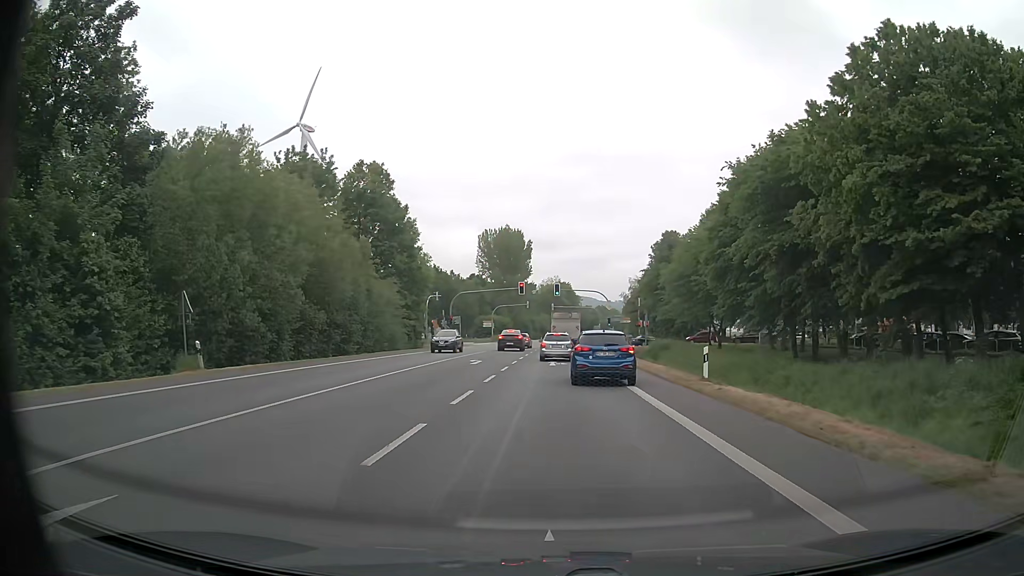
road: primary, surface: asphalt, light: Day
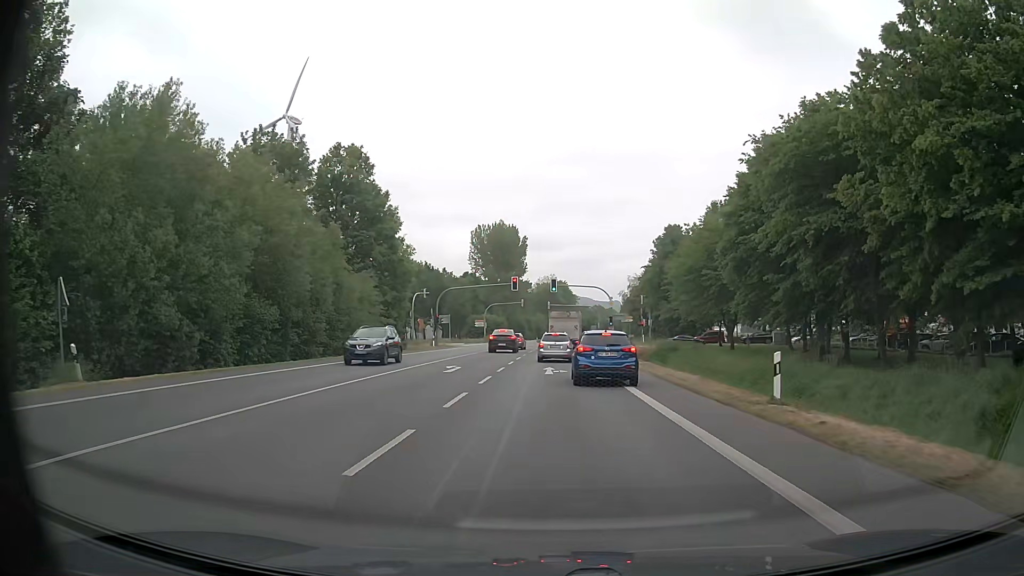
(0.0, +6.7) m; 0°
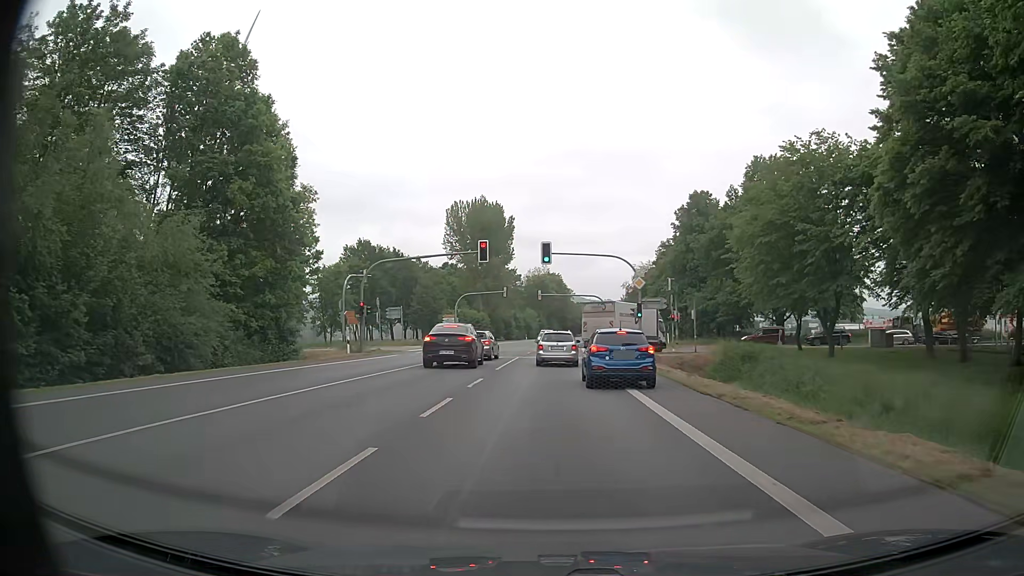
(+0.2, +25.8) m; +1°
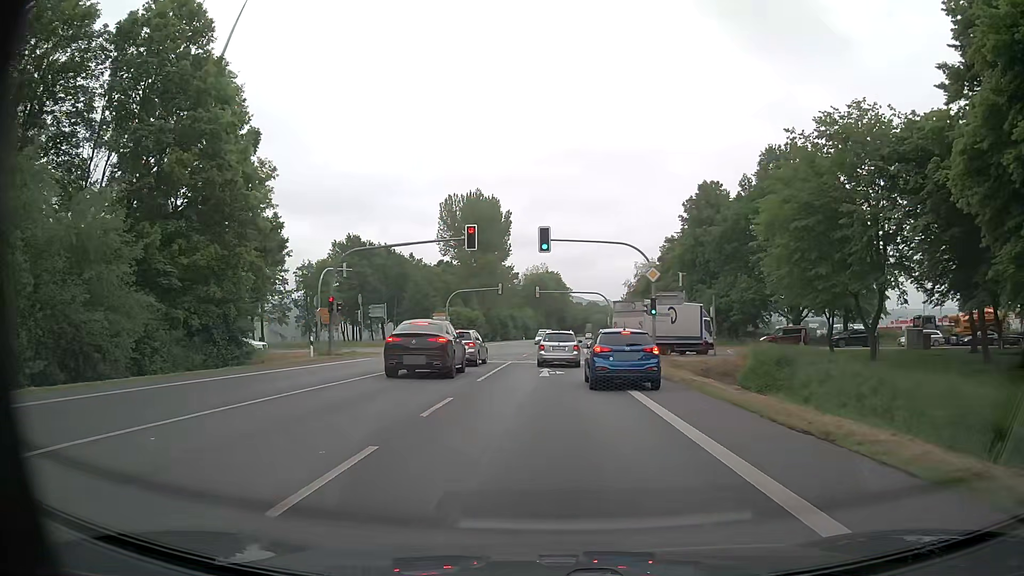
(0.0, +6.0) m; 0°
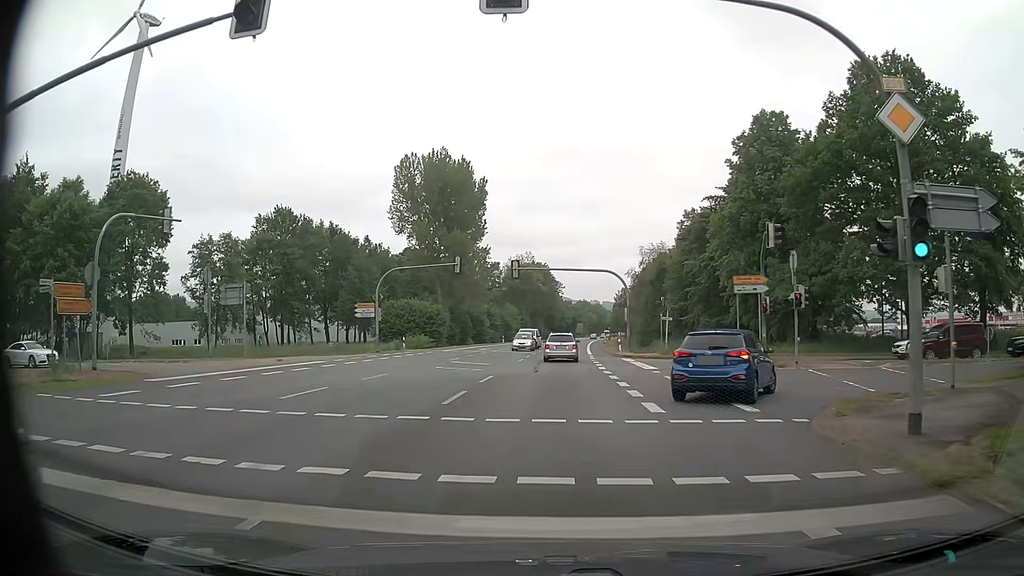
(+0.3, +26.9) m; +1°
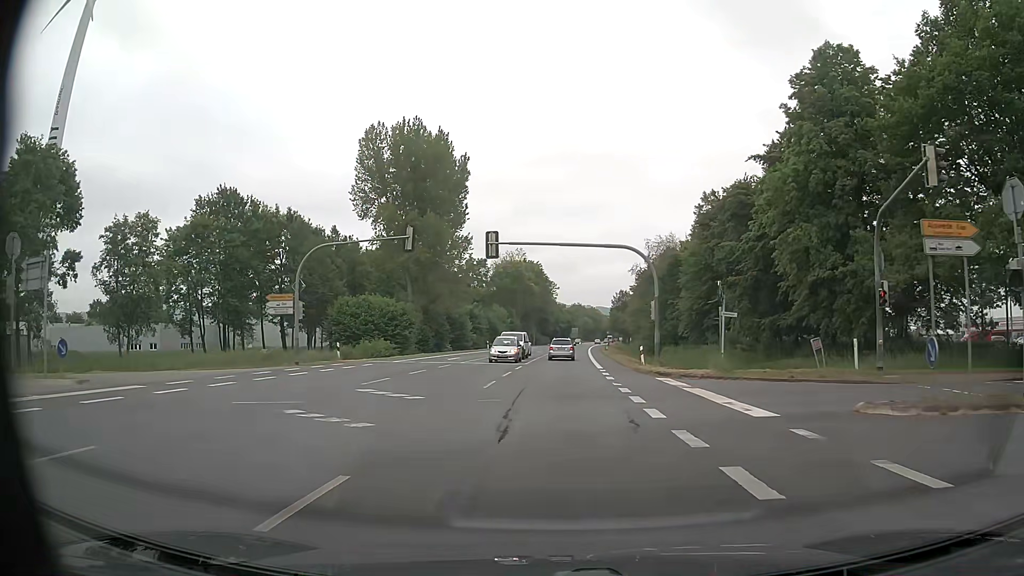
(+0.1, +15.5) m; +1°
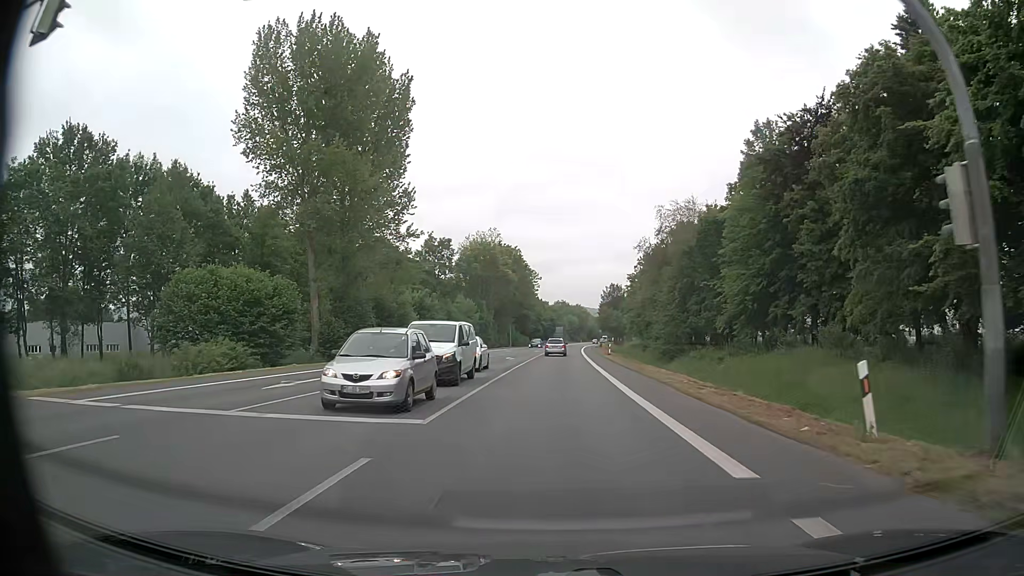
(+0.5, +27.1) m; +2°
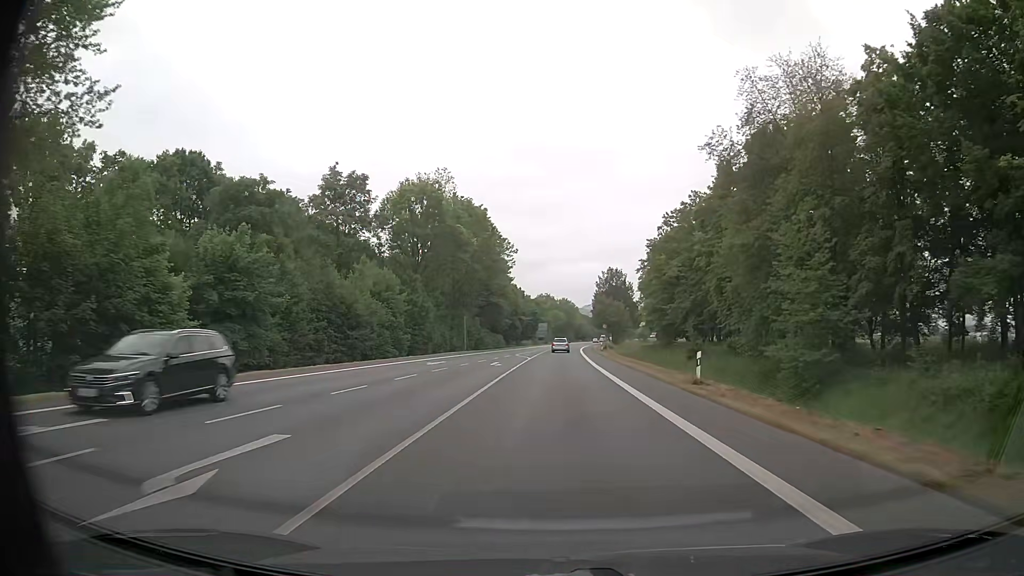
(+0.3, +42.4) m; +1°
(0, +10) (0, +20) (0, +30) (0, +40) (+1, +50) (+1, +60) (+1, +70) (+1, +80) (+2, +90) (+2, +100) m
